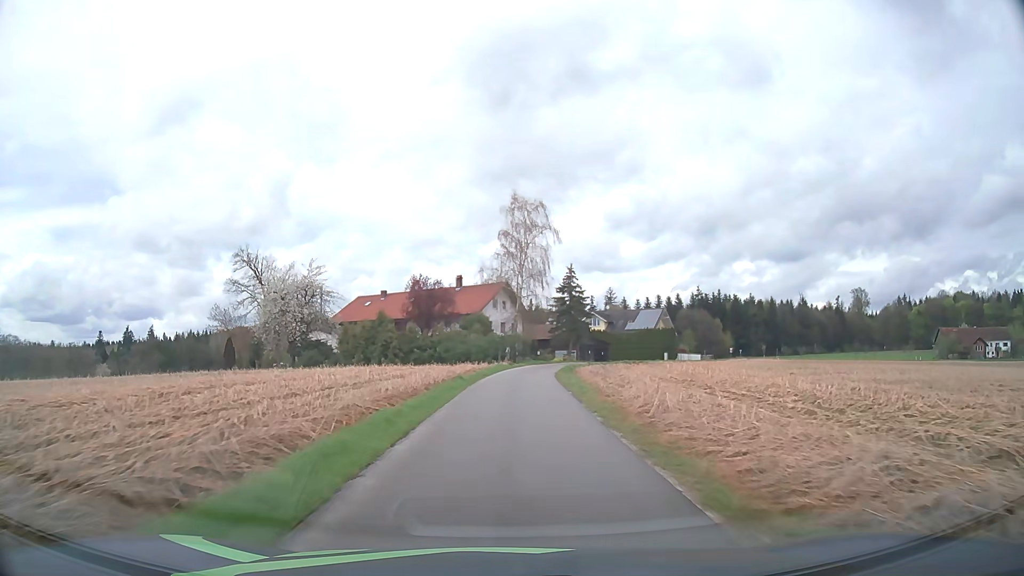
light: Day
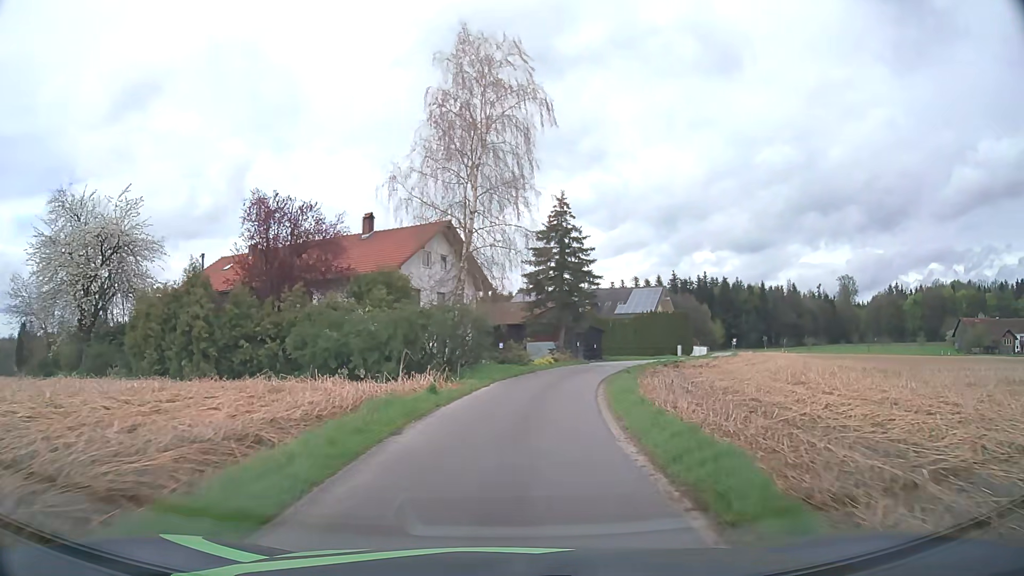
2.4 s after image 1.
(+0.8, +31.8) m; +4°
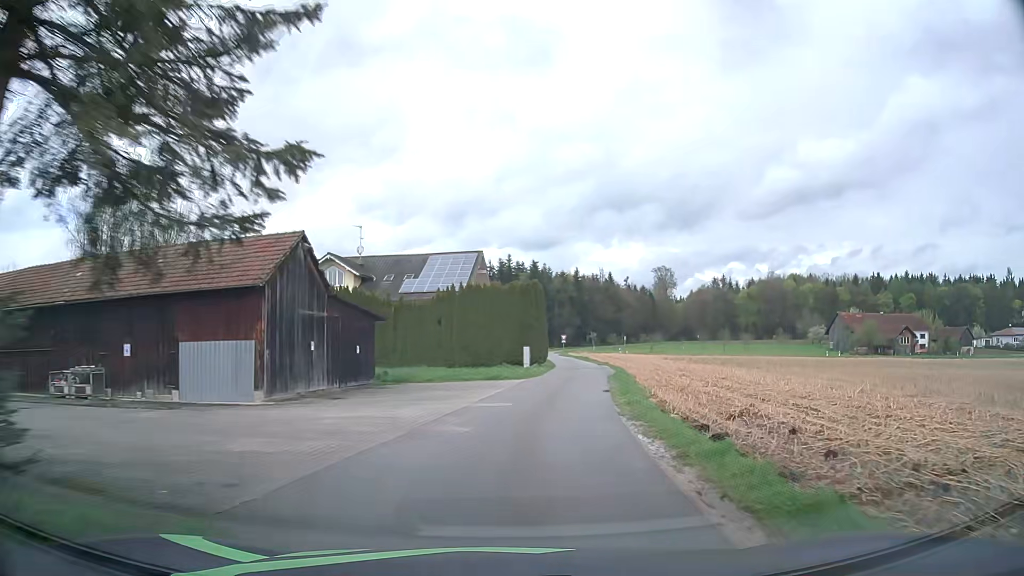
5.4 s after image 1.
(+5.0, +37.2) m; +18°
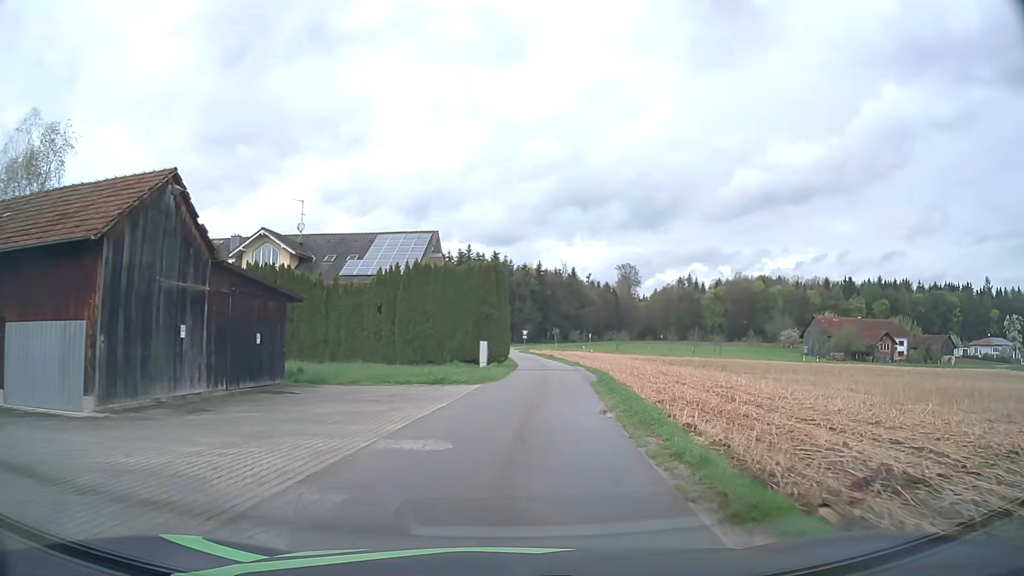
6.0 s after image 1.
(+0.3, +7.6) m; +4°
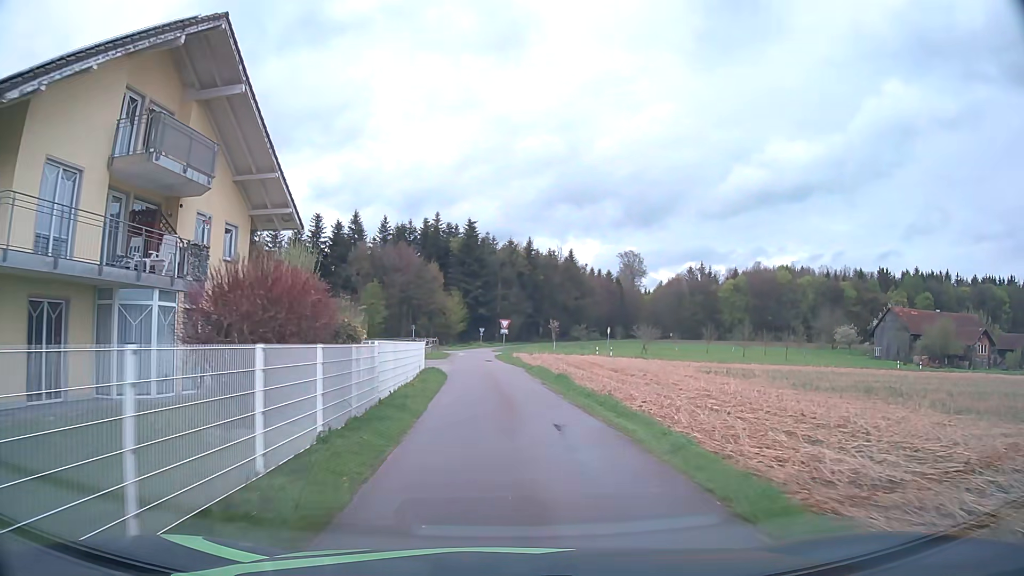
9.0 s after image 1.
(+2.2, +39.1) m; +2°
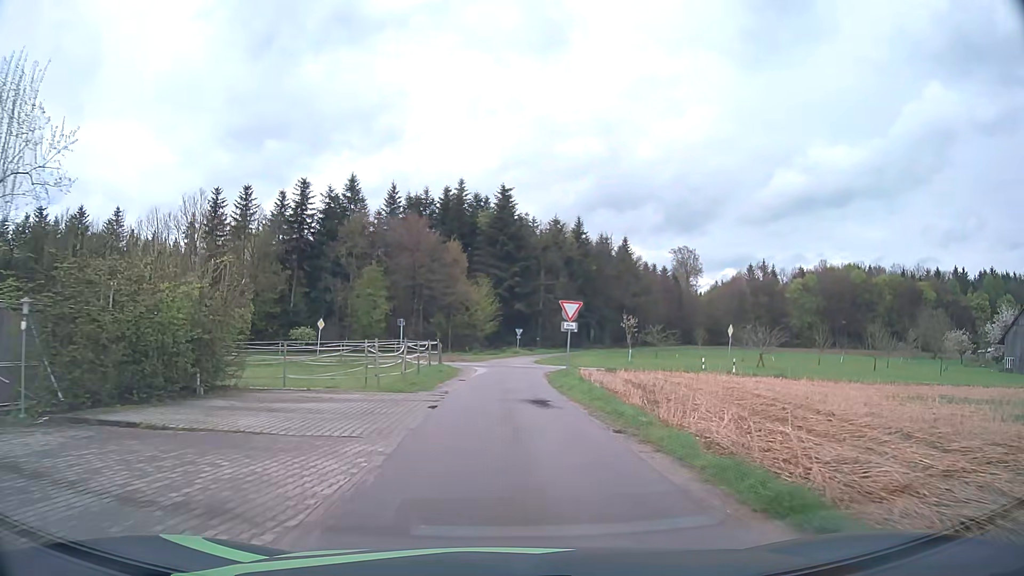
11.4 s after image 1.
(-1.3, +28.6) m; -4°
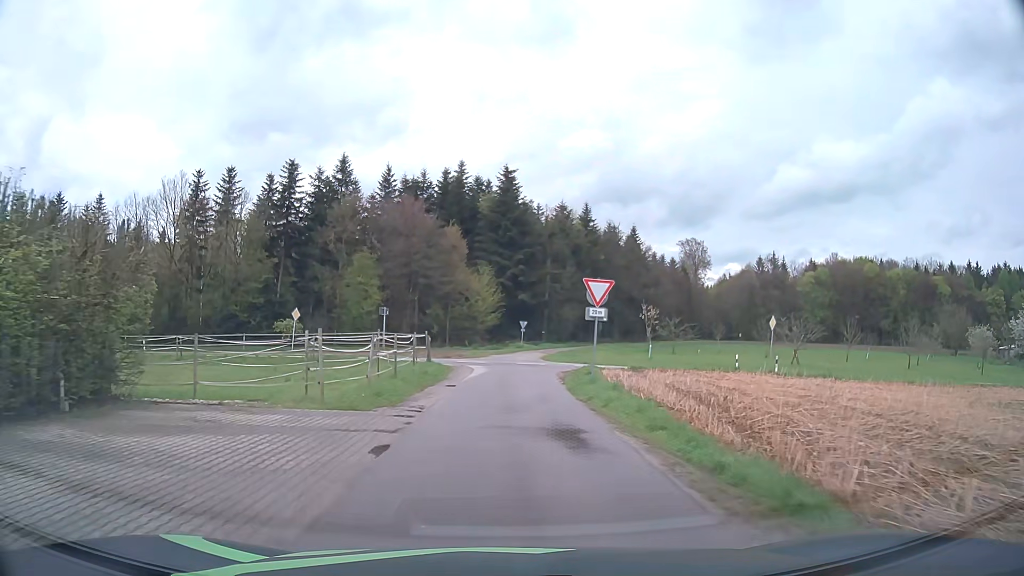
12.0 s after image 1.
(0.0, +6.5) m; 0°
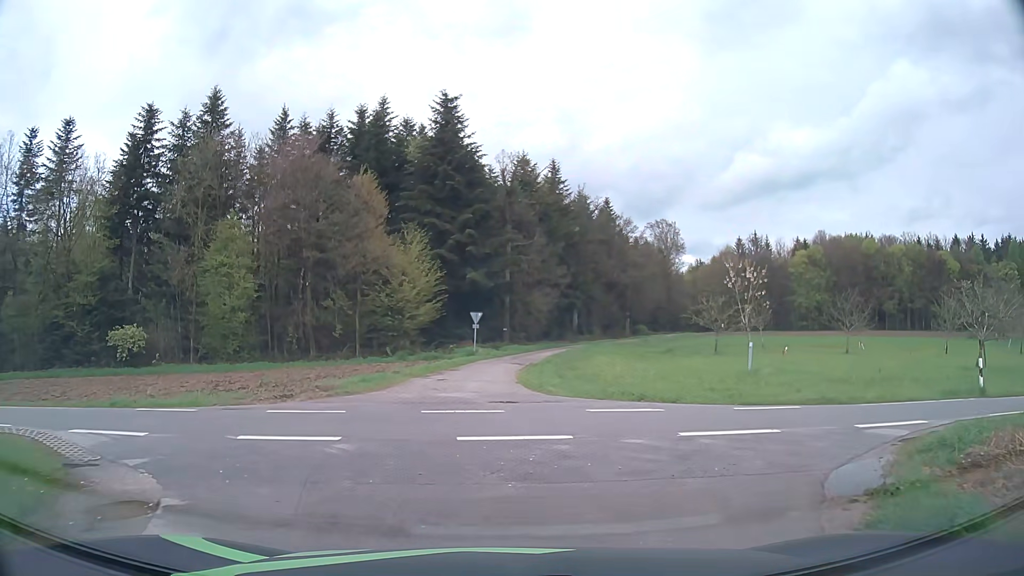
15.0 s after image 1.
(+0.6, +25.3) m; +4°
(-1, +10) (-11, +12) (-21, +12) (-31, +11) (-41, +11) (-51, +10) (-60, +11) (-70, +12) (-80, +13) (-90, +16) m
